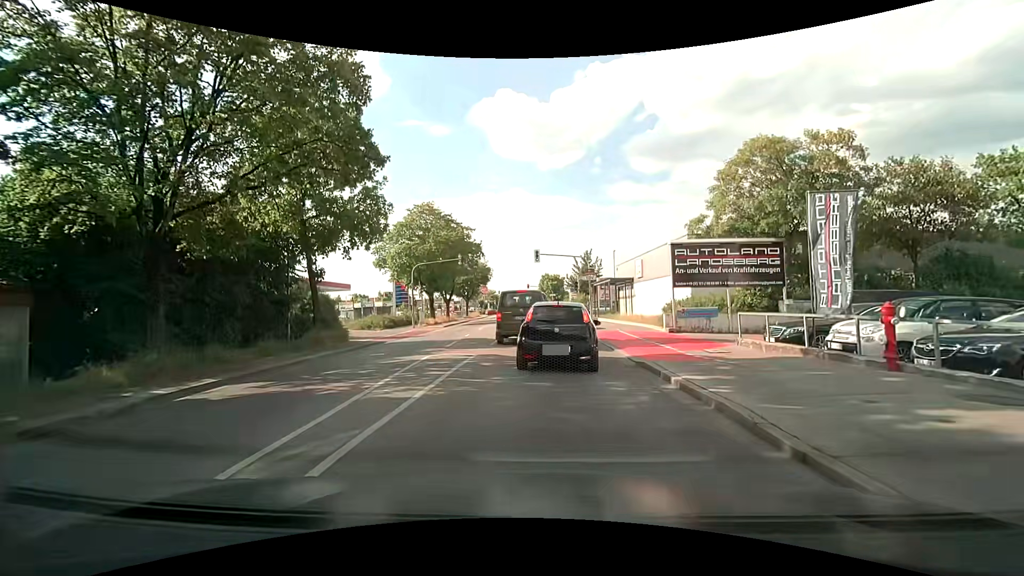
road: secondary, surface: asphalt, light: Day
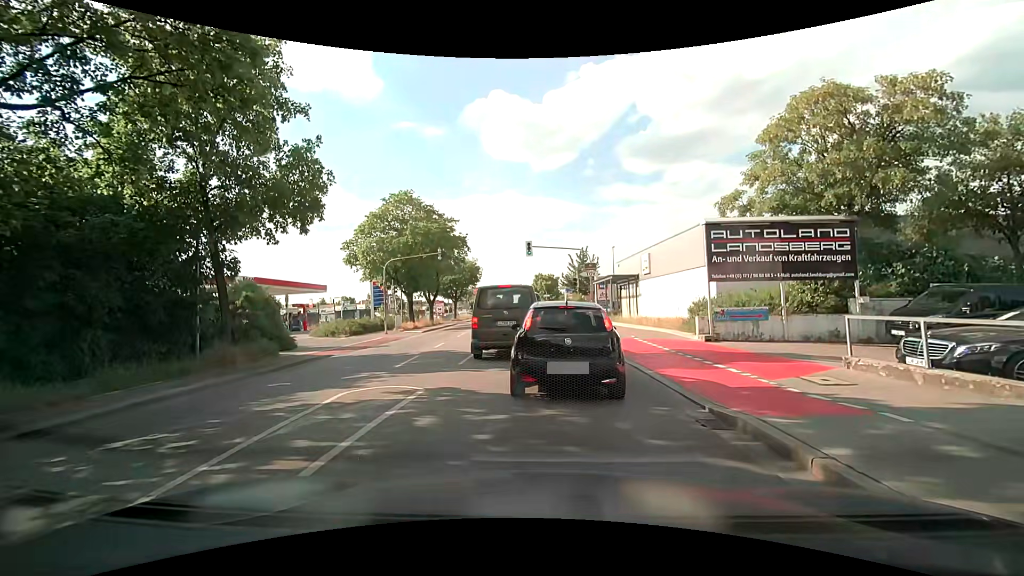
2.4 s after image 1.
(0.0, +5.5) m; +2°
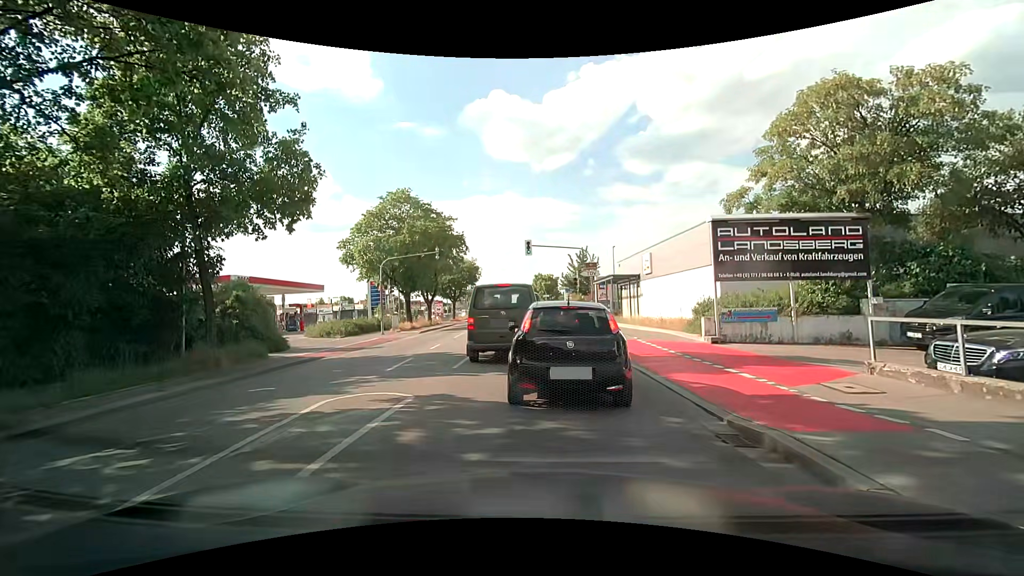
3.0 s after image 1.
(0.0, +0.6) m; 0°
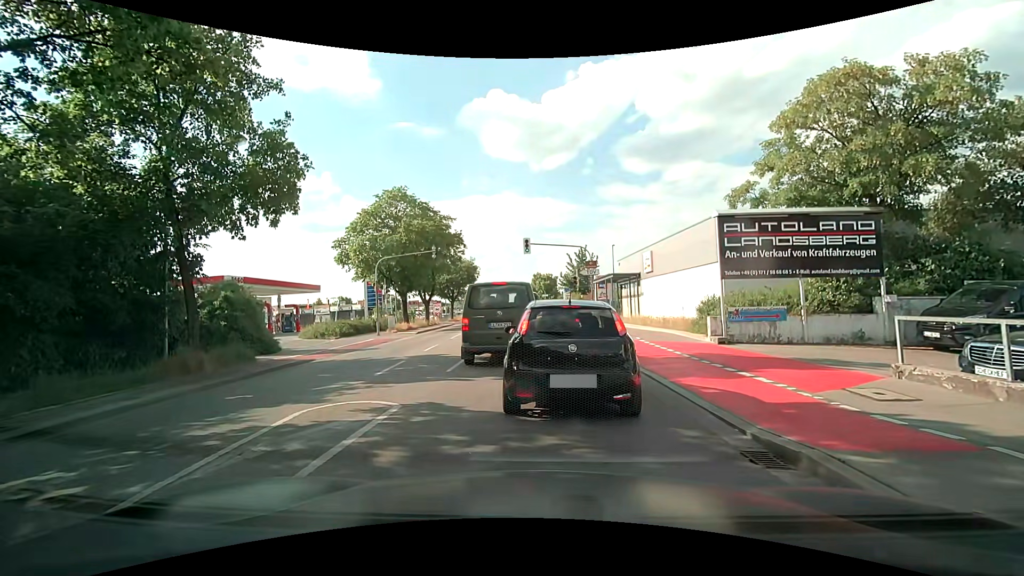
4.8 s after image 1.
(0.0, +0.7) m; 0°
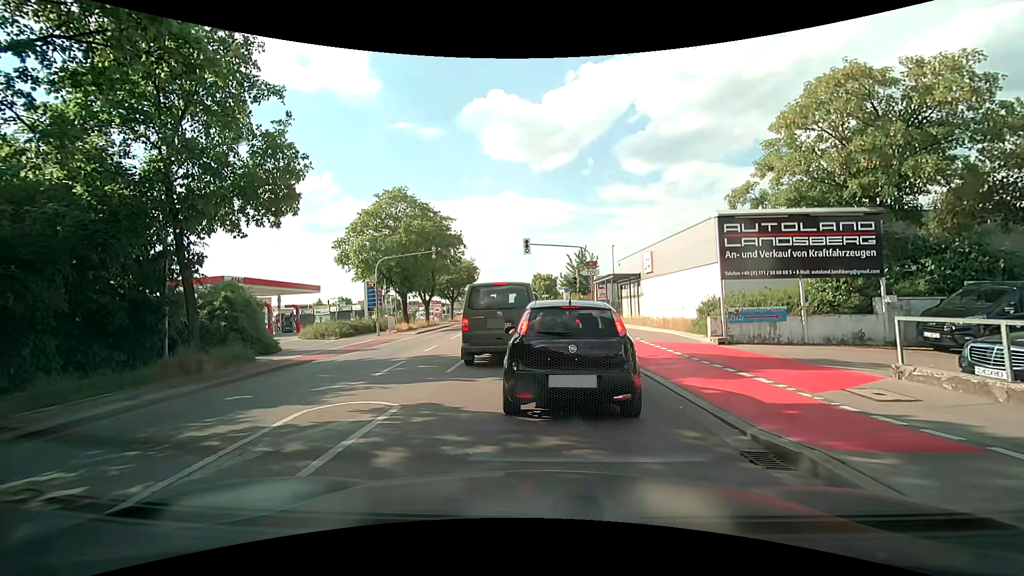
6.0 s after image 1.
(0.0, 0.0) m; 0°
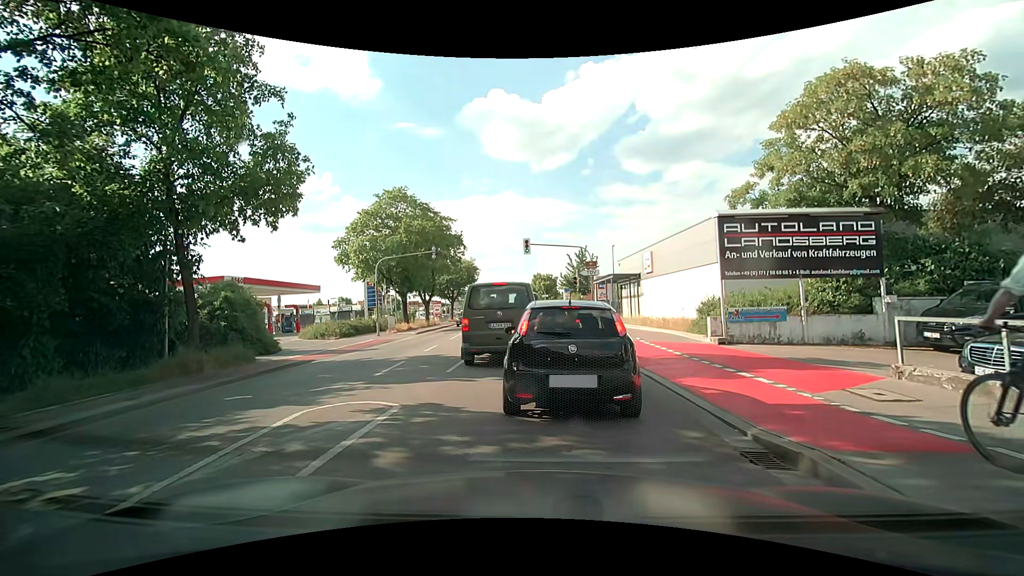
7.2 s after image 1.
(0.0, 0.0) m; 0°
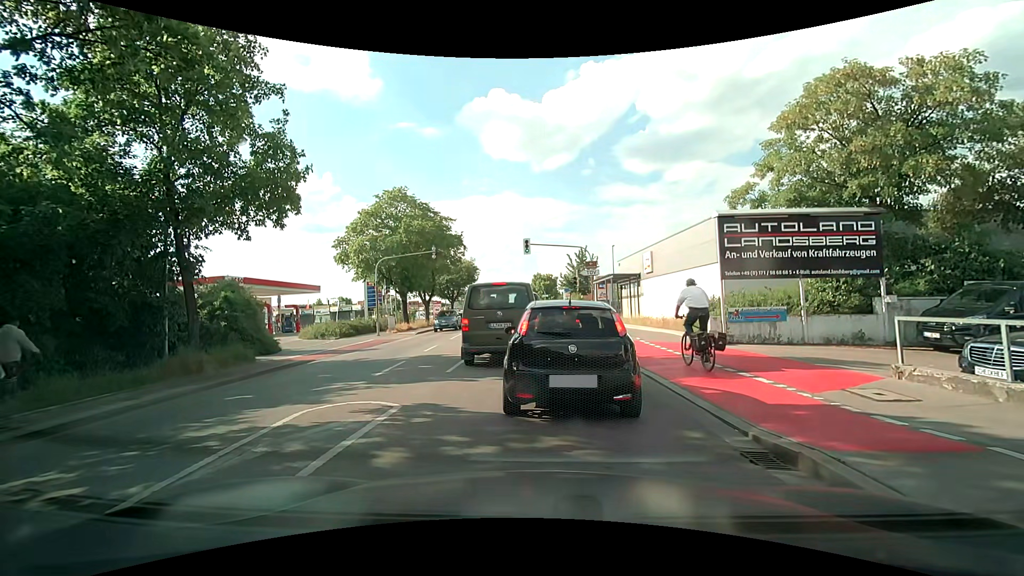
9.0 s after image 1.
(0.0, 0.0) m; 0°
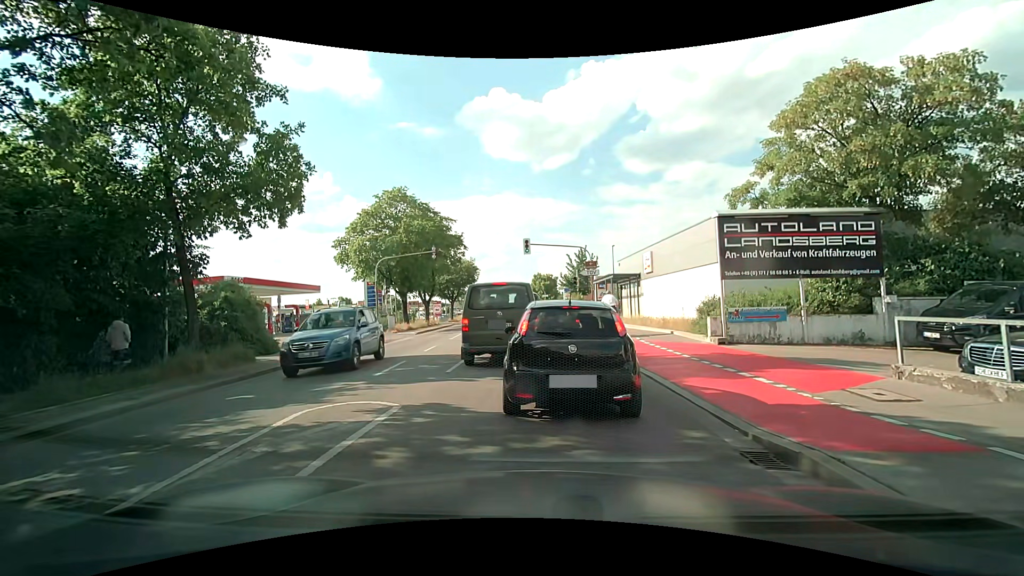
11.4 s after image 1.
(0.0, 0.0) m; 0°
(0, +10) (-1, +20) (-1, +30) (-2, +40) (-2, +50) (-3, +60) (-3, +70) (-4, +80) (-5, +90) (-6, +100) m
